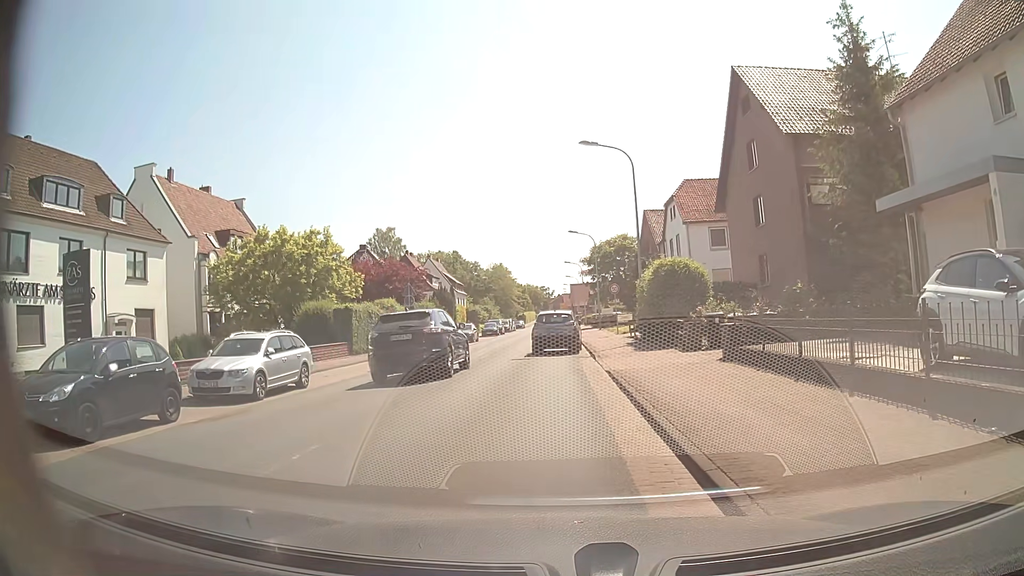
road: secondary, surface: asphalt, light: Day
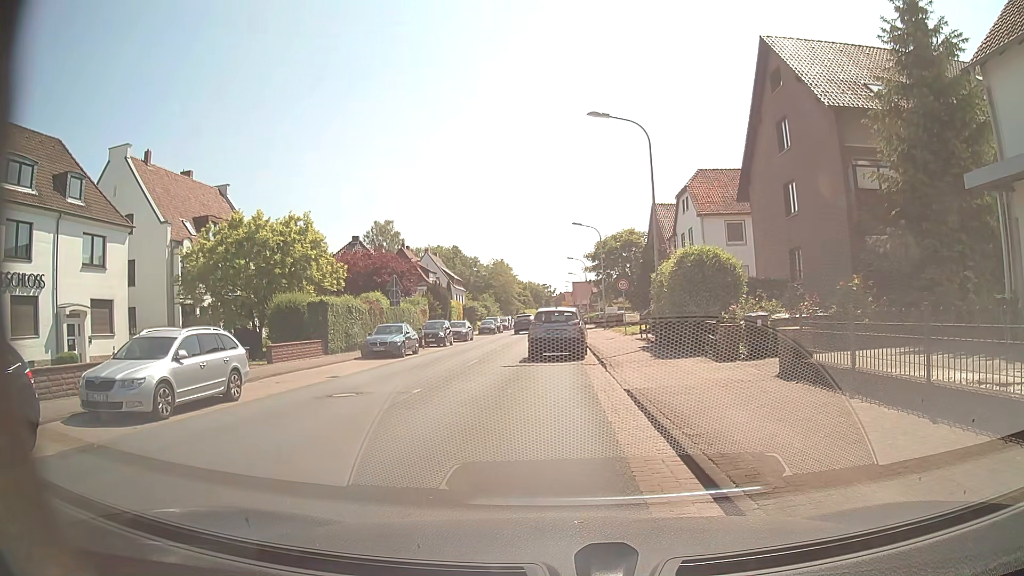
(0.0, +3.9) m; +1°
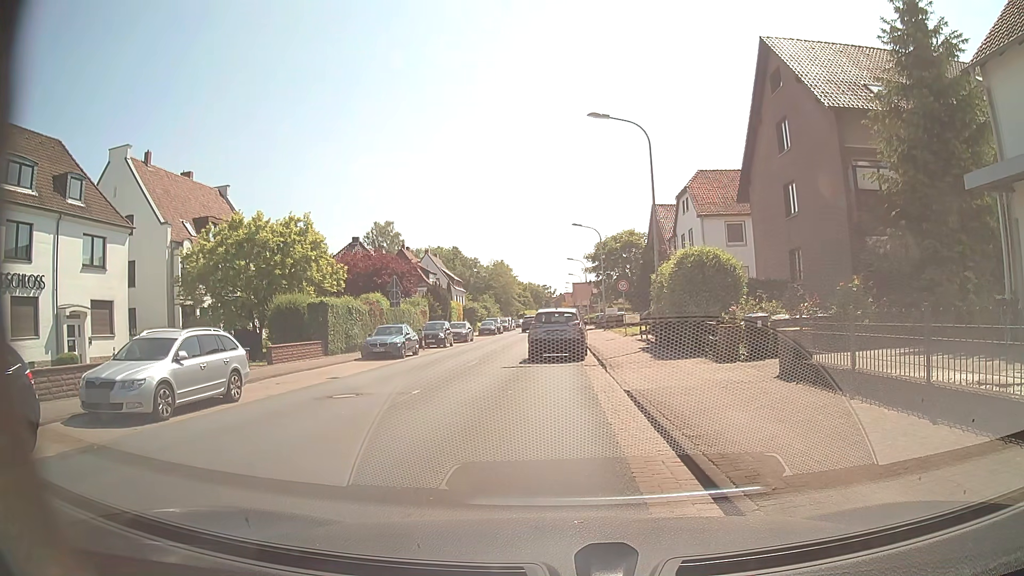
(0.0, 0.0) m; 0°
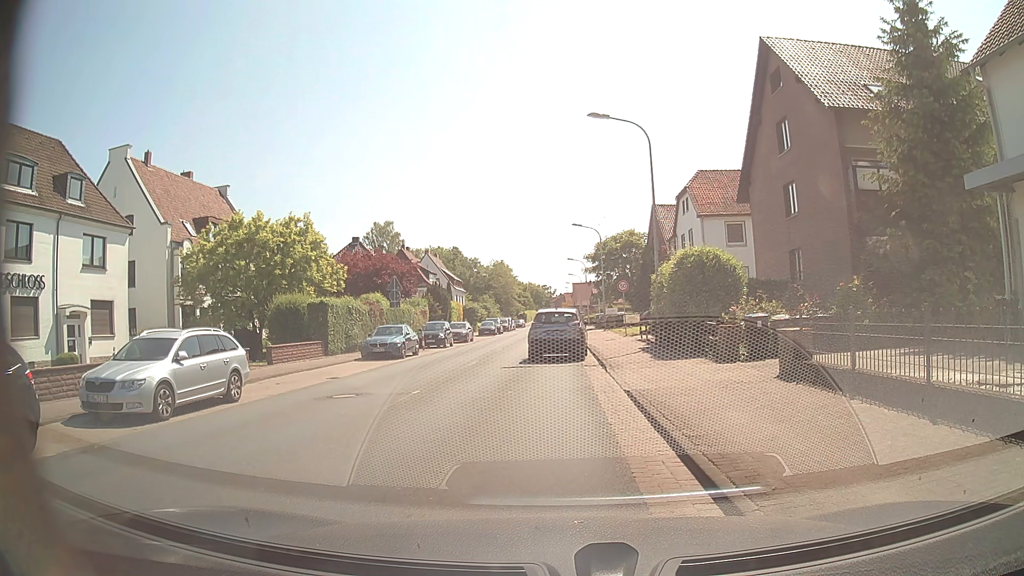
(0.0, 0.0) m; 0°
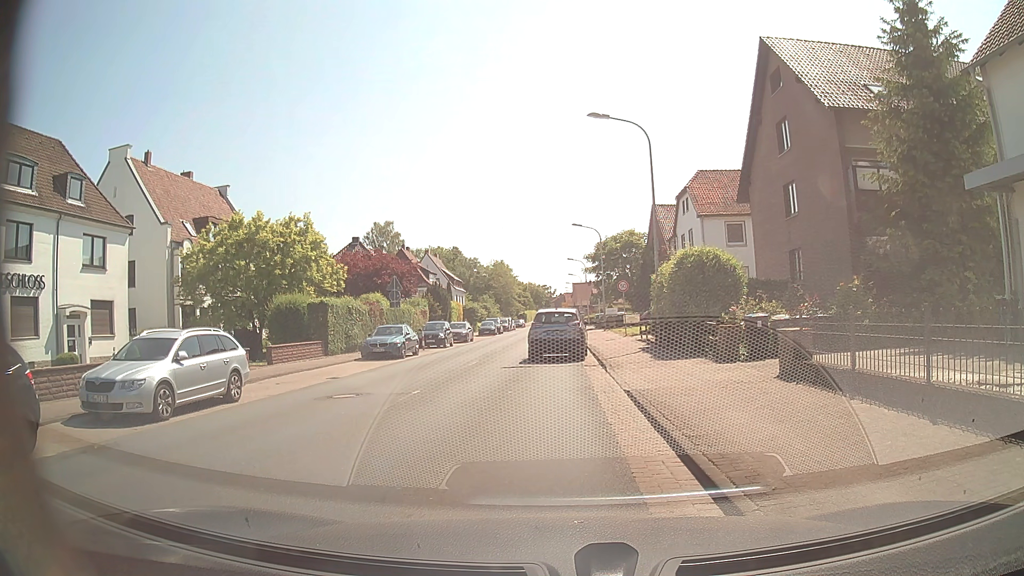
(0.0, 0.0) m; 0°
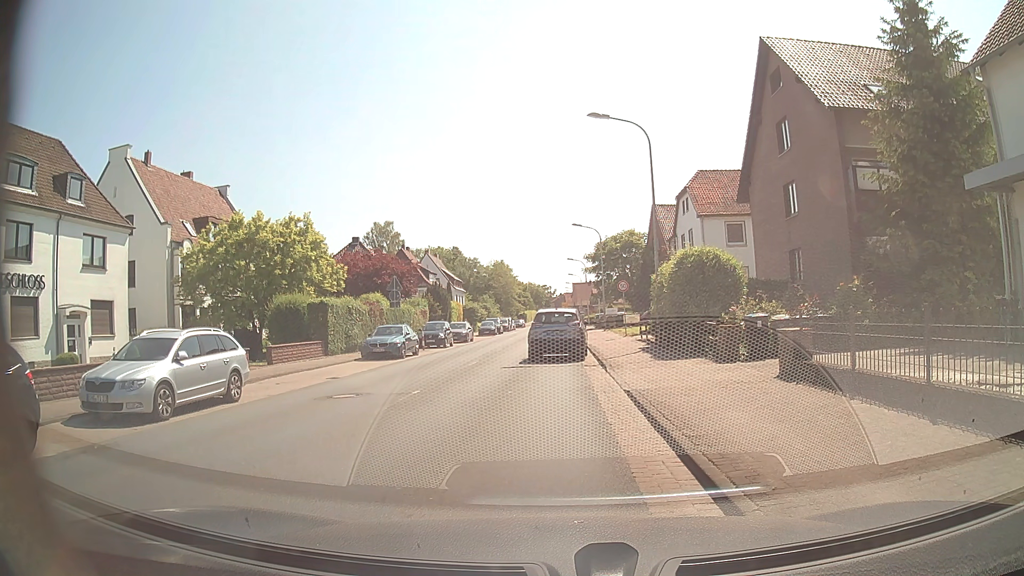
(0.0, 0.0) m; 0°
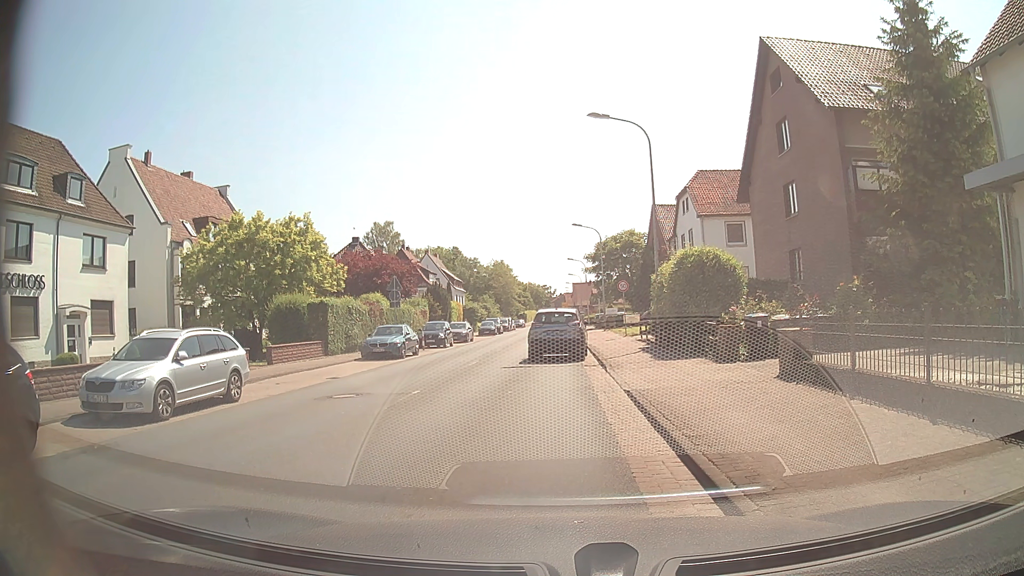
(0.0, 0.0) m; 0°
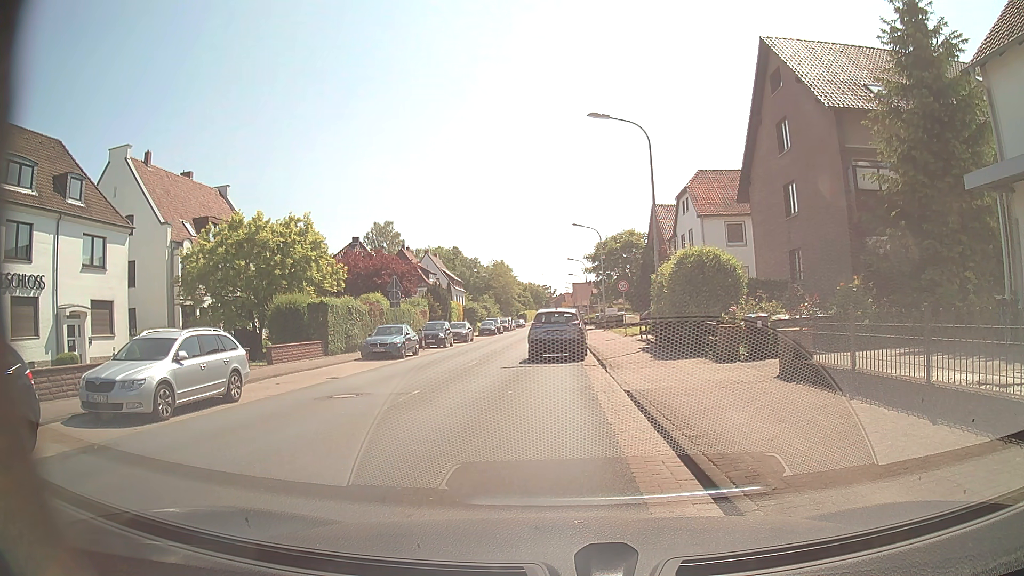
(0.0, 0.0) m; 0°
(-1, +10) (-3, +20) (-4, +30) (-4, +40) (-4, +50) (-4, +60) (-4, +70) (-4, +80) (-4, +90) (-3, +100) m
